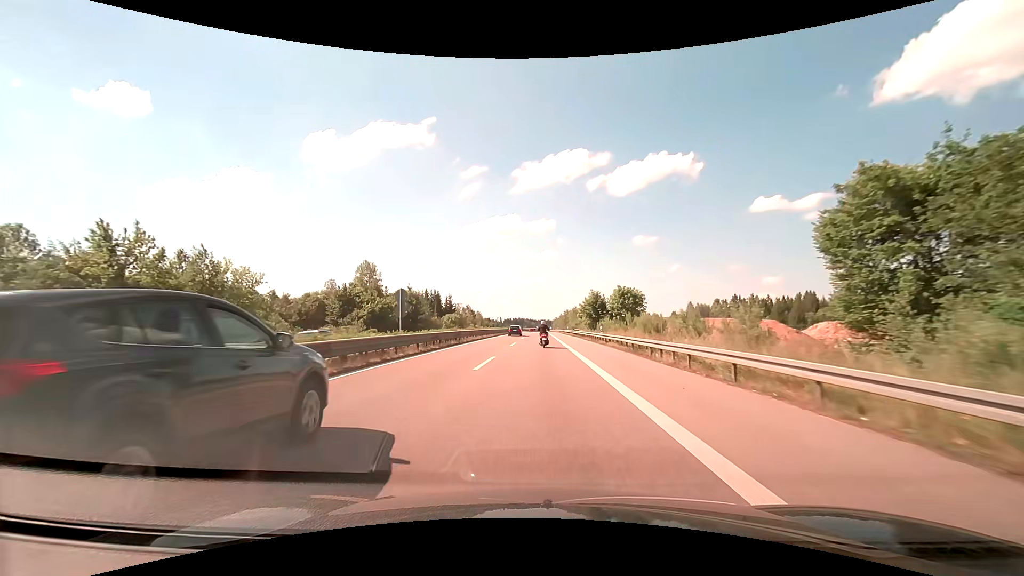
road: trunk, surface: asphalt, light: Day
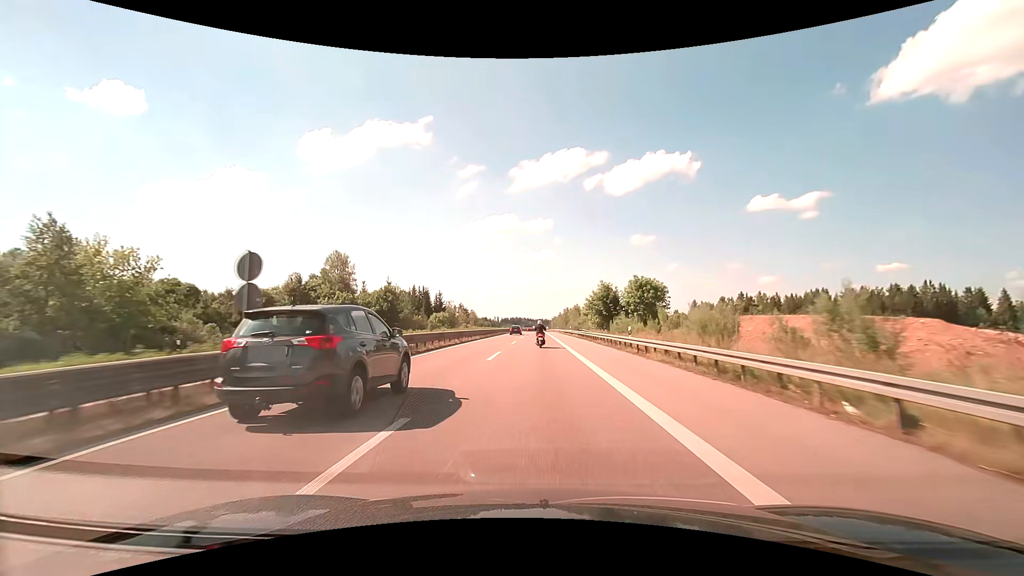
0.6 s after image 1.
(+0.1, +13.9) m; 0°
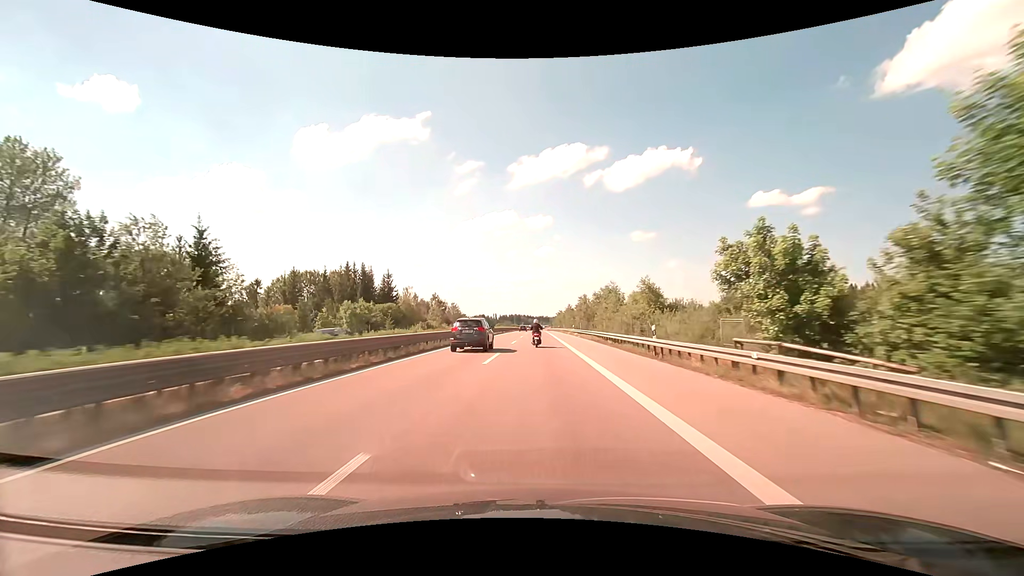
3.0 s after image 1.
(-0.1, +55.8) m; 0°
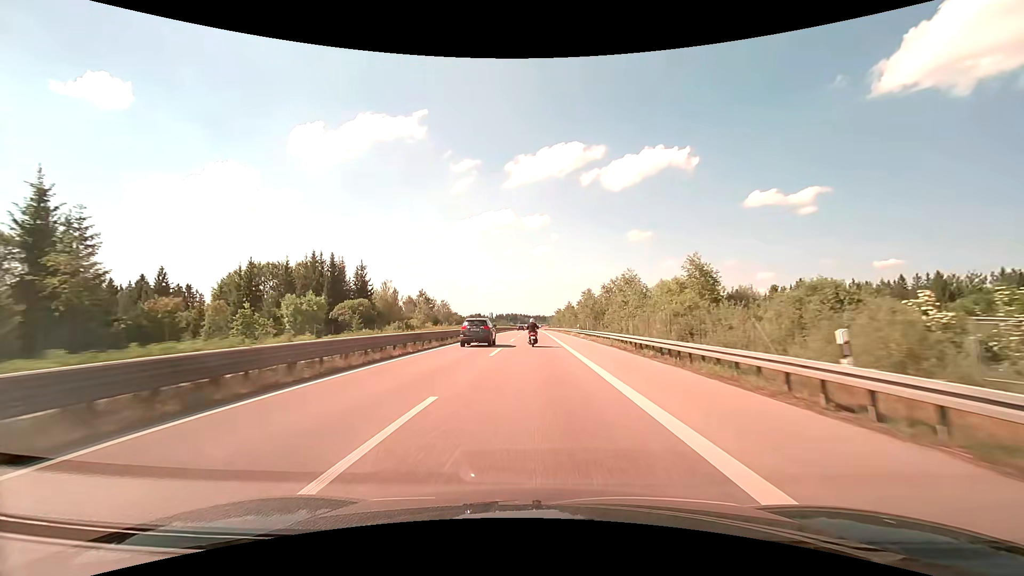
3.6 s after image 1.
(0.0, +14.0) m; 0°
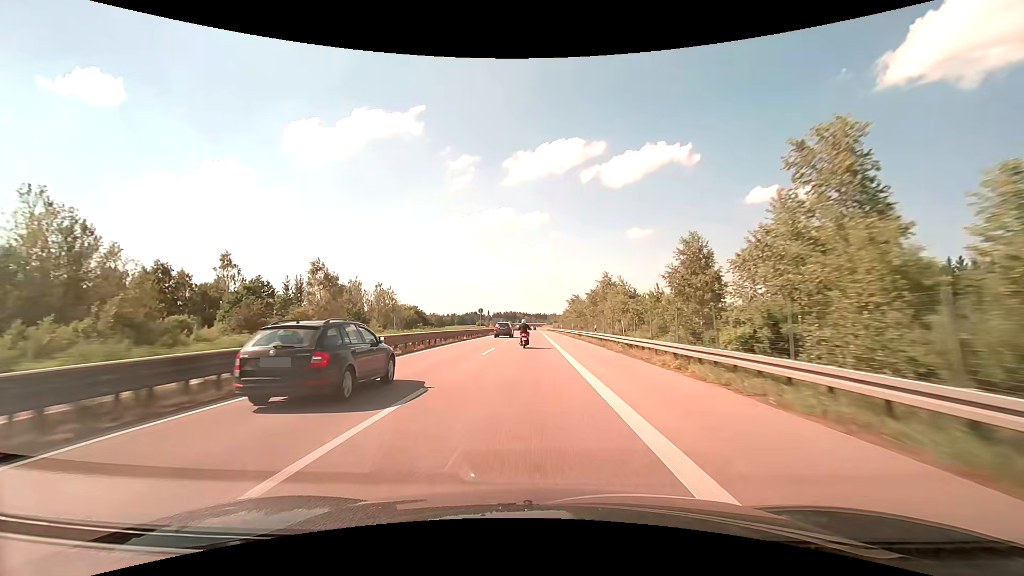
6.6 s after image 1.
(+0.2, +70.5) m; 0°
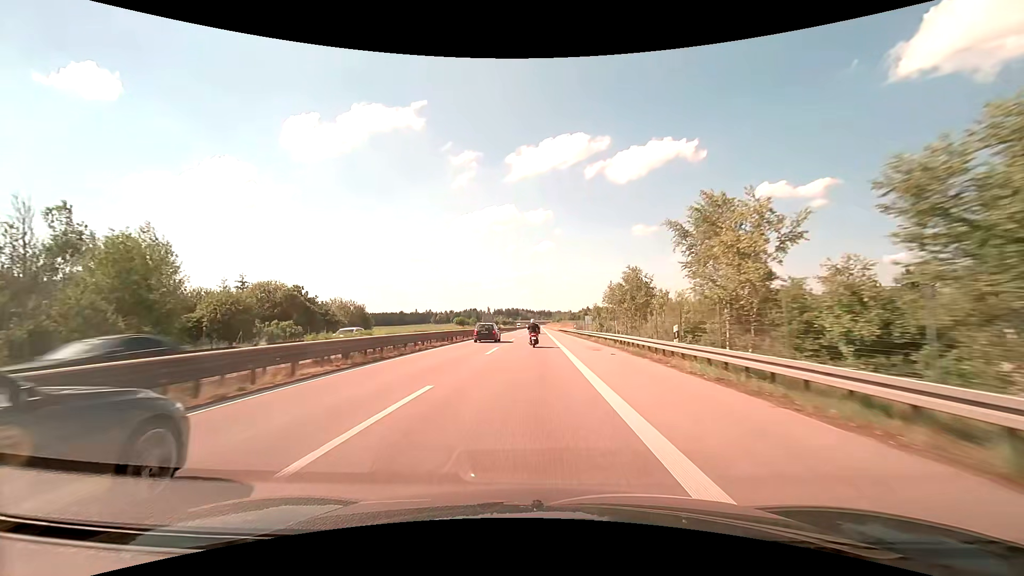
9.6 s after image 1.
(-0.3, +71.0) m; -1°
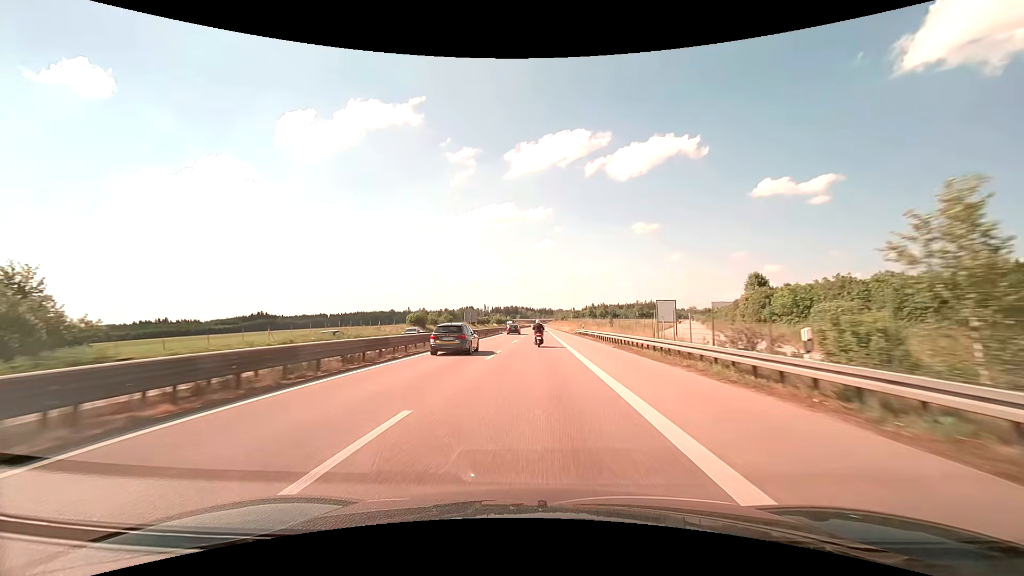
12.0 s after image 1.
(-0.1, +57.0) m; 0°
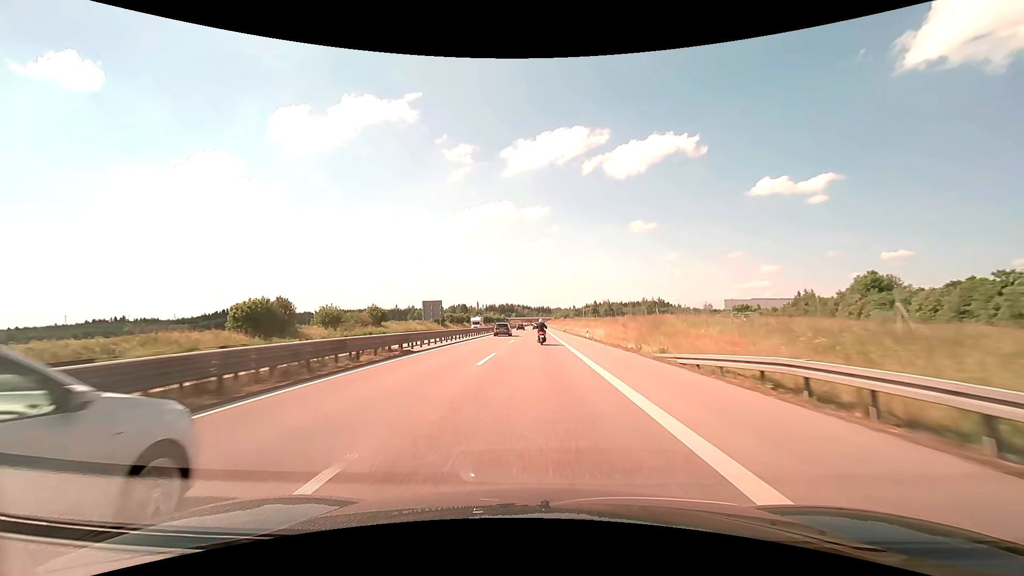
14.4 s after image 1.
(+0.2, +56.9) m; 0°
(0, +10) (0, +20) (0, +30) (0, +40) (0, +50) (0, +60) (0, +70) (0, +80) (0, +90) (0, +100) m
